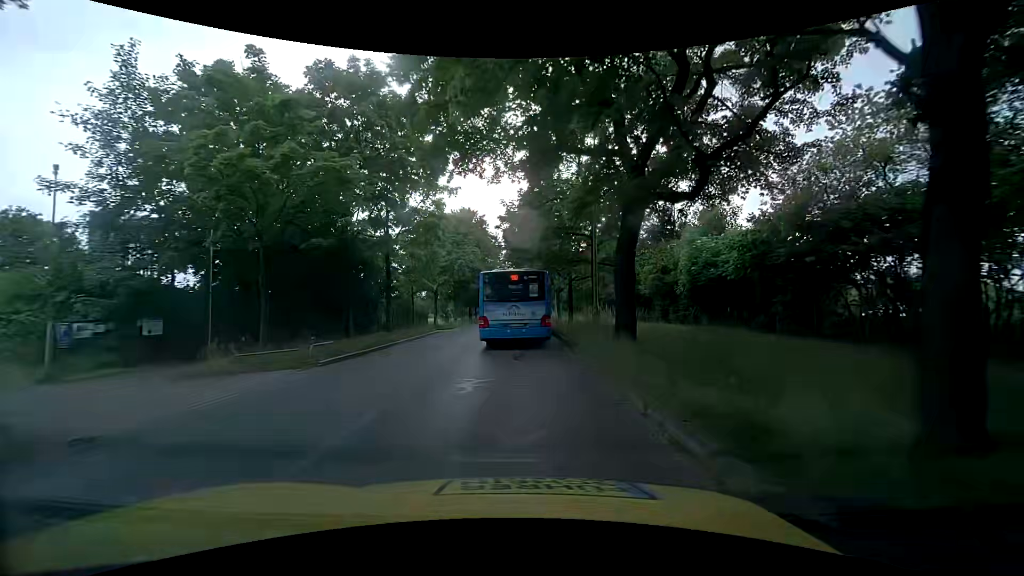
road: tertiary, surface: asphalt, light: Day
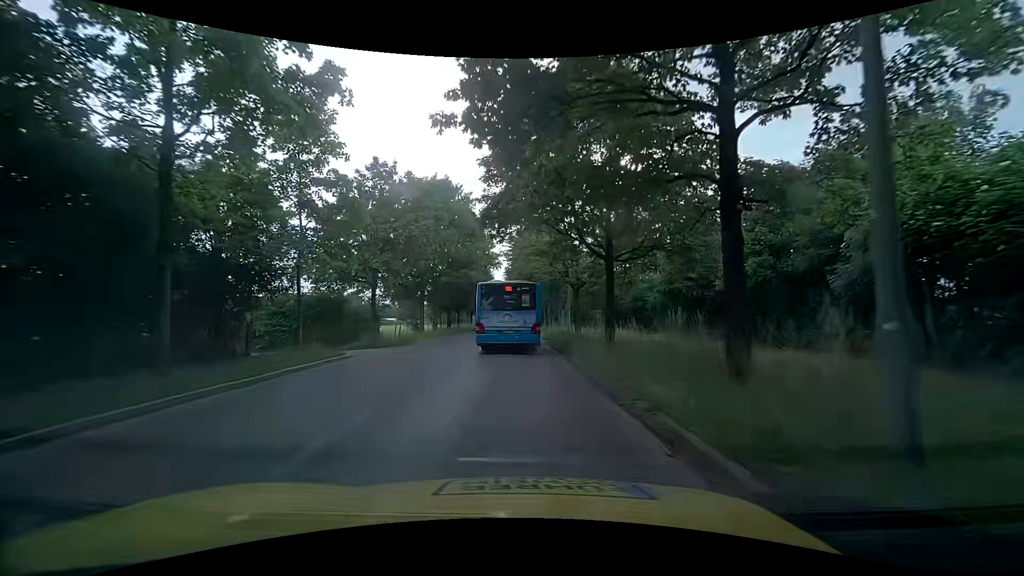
(+0.1, +17.9) m; +1°
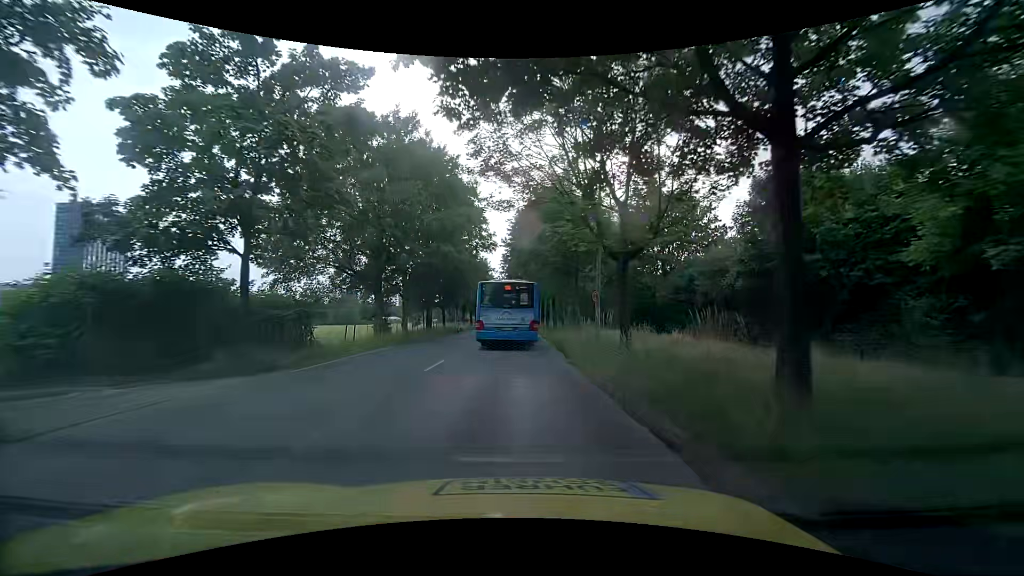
(-0.1, +12.8) m; -1°
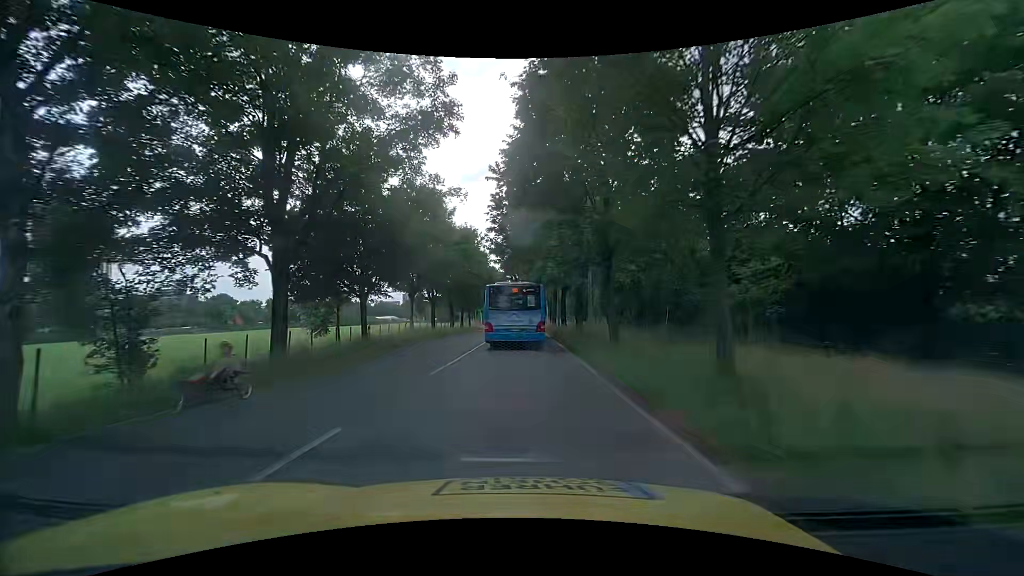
(0.0, +27.8) m; -1°
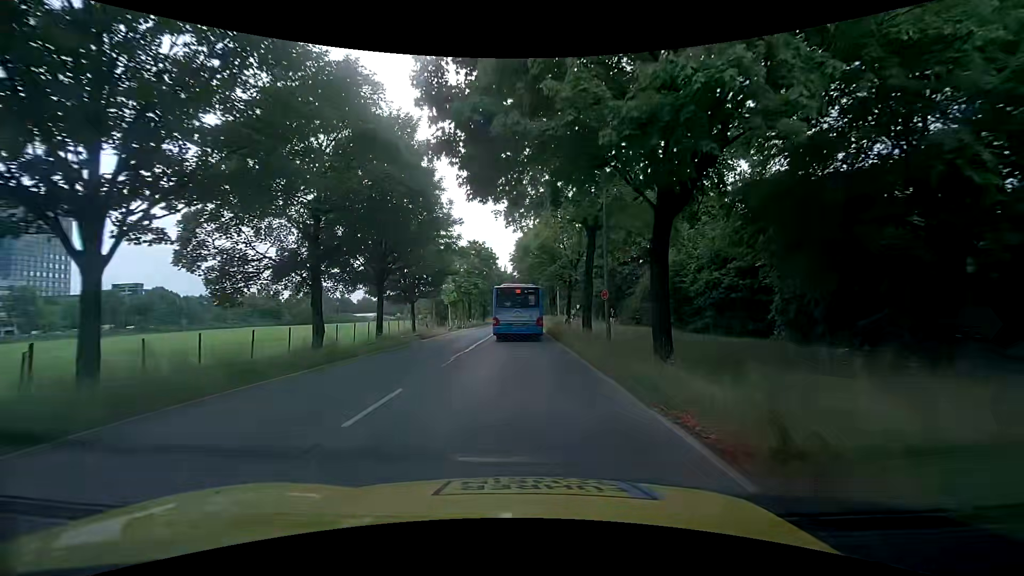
(+0.3, +32.9) m; +1°
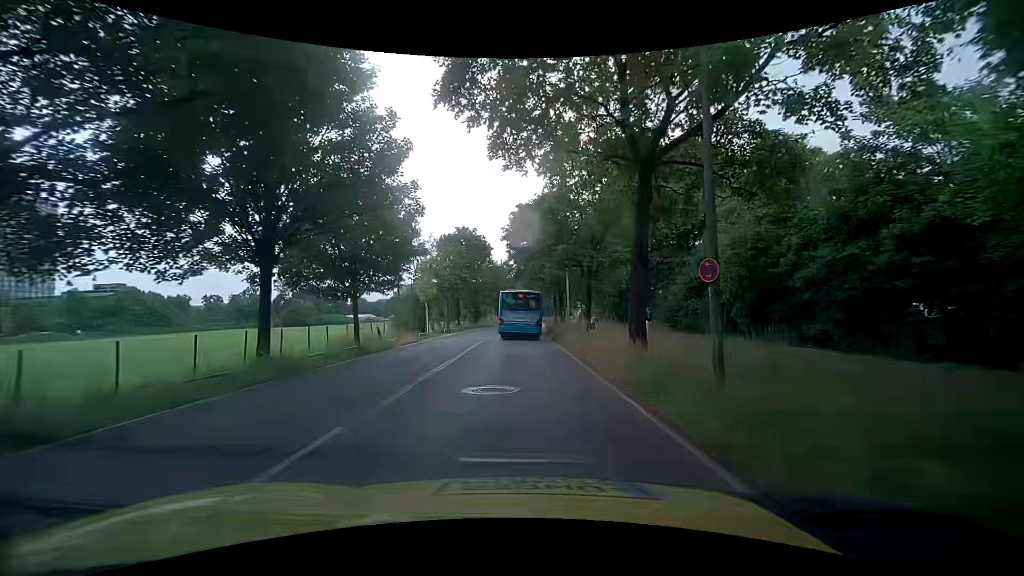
(0.0, +11.7) m; +1°
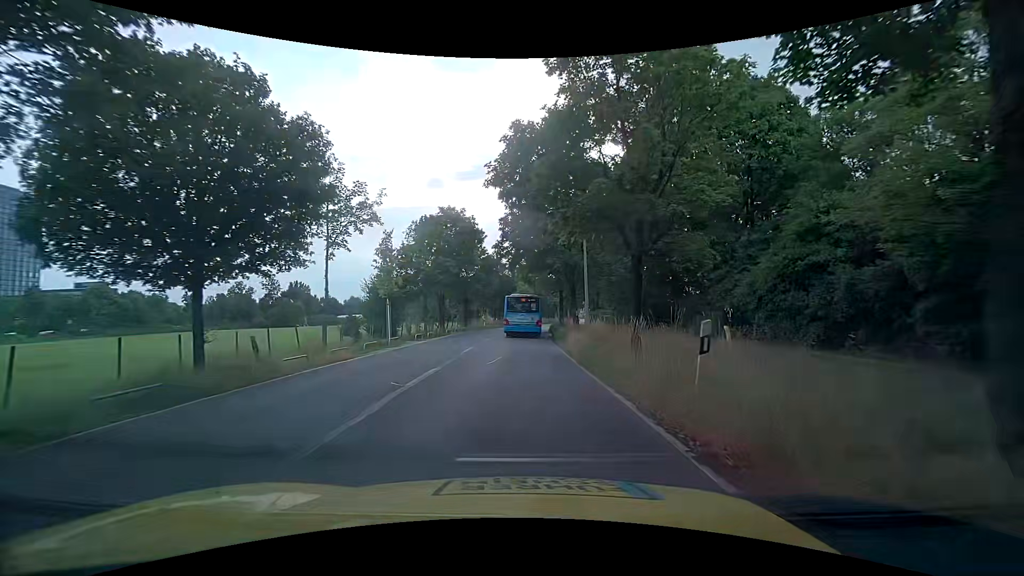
(0.0, +11.3) m; -1°
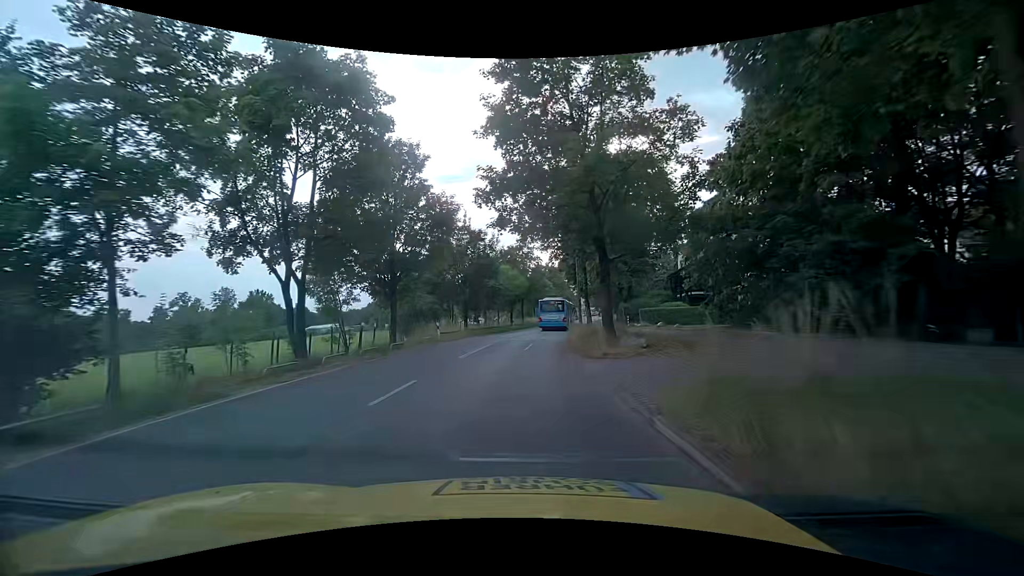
(+1.0, +29.2) m; +2°
(0, +10) (0, +20) (+1, +30) (+2, +40) (+3, +50) (+5, +60) (+7, +70) (+9, +79) (+10, +89) (+12, +99) m
